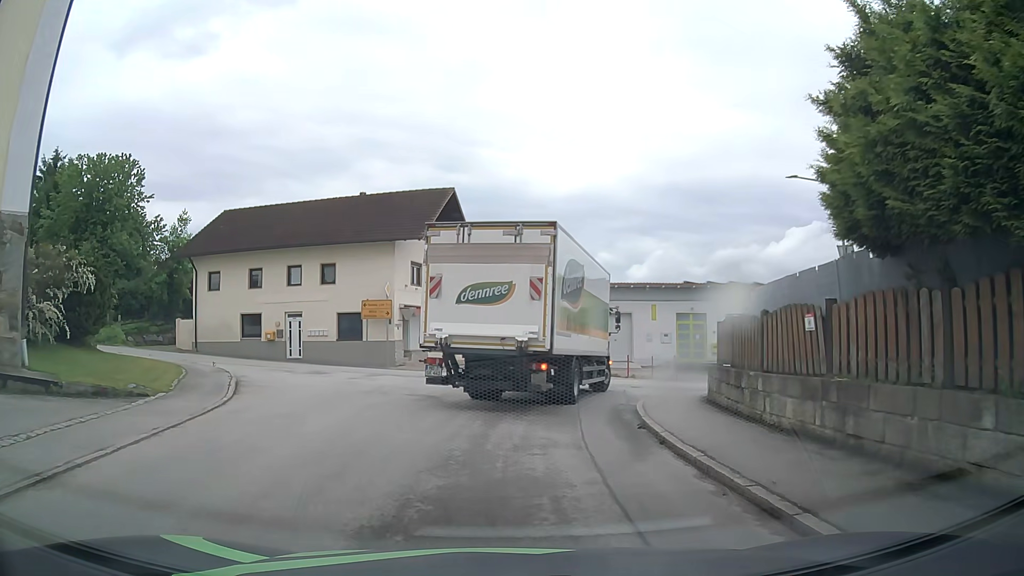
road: tertiary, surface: asphalt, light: Day
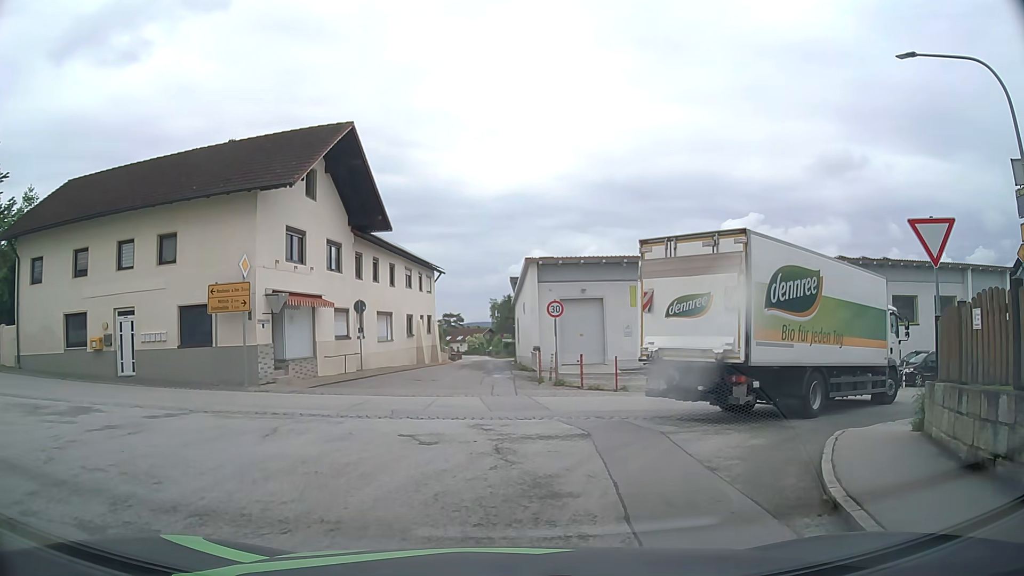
(+0.4, +11.8) m; +6°
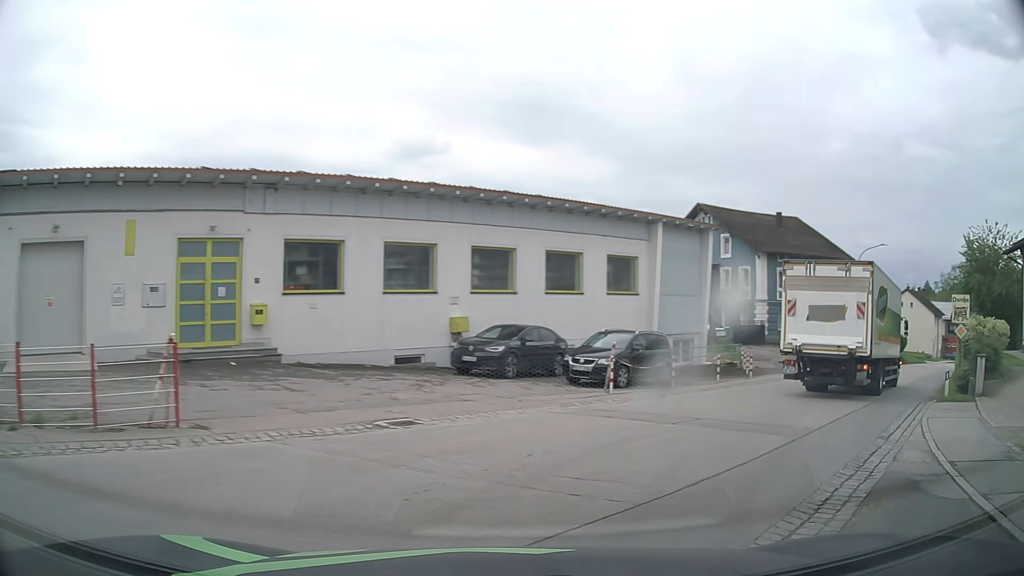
(+3.3, +13.1) m; +34°
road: secondary
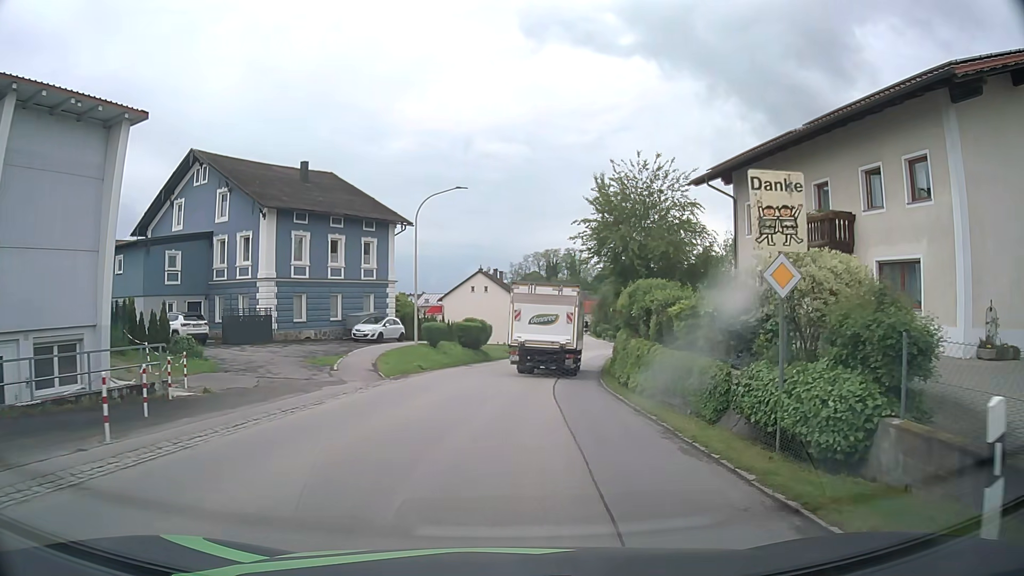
(+8.5, +15.7) m; +41°
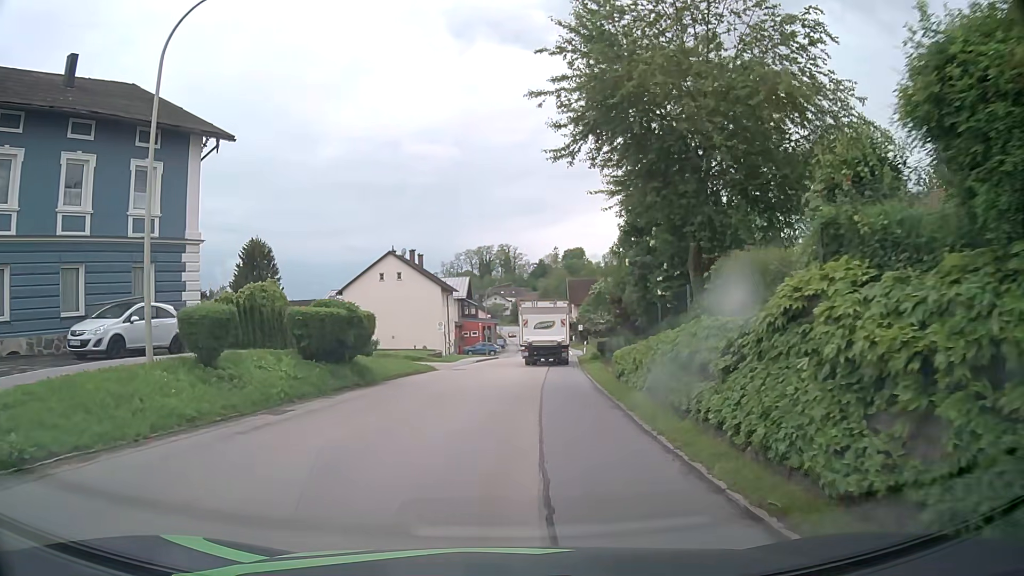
(+1.0, +21.5) m; +5°
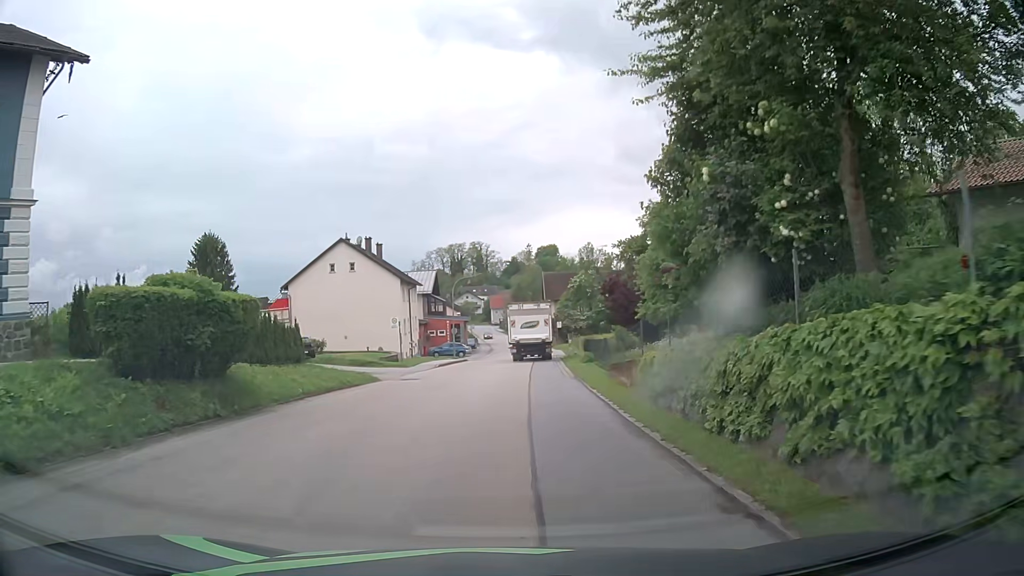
(+0.2, +8.8) m; +2°
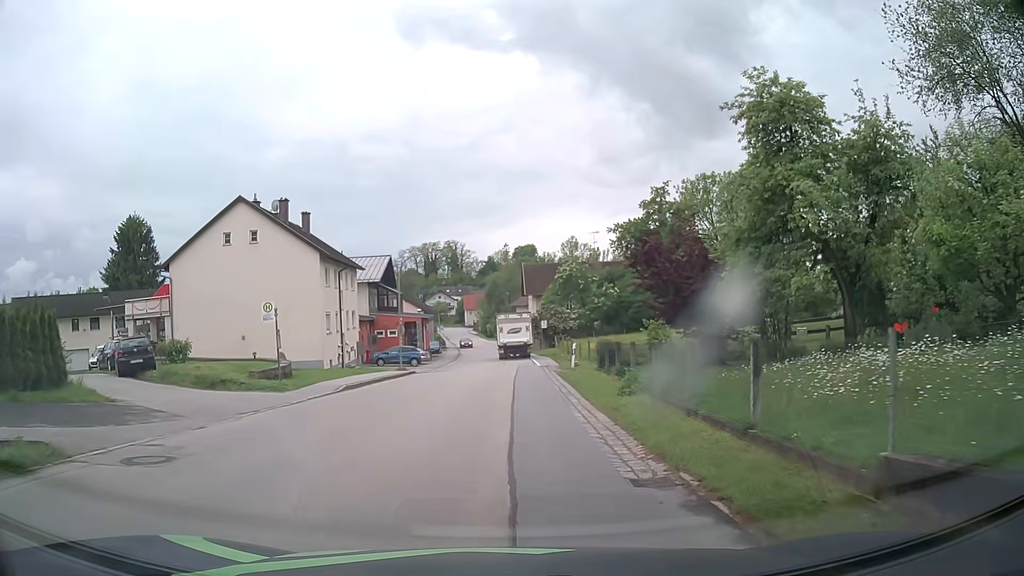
(+0.6, +17.7) m; +2°
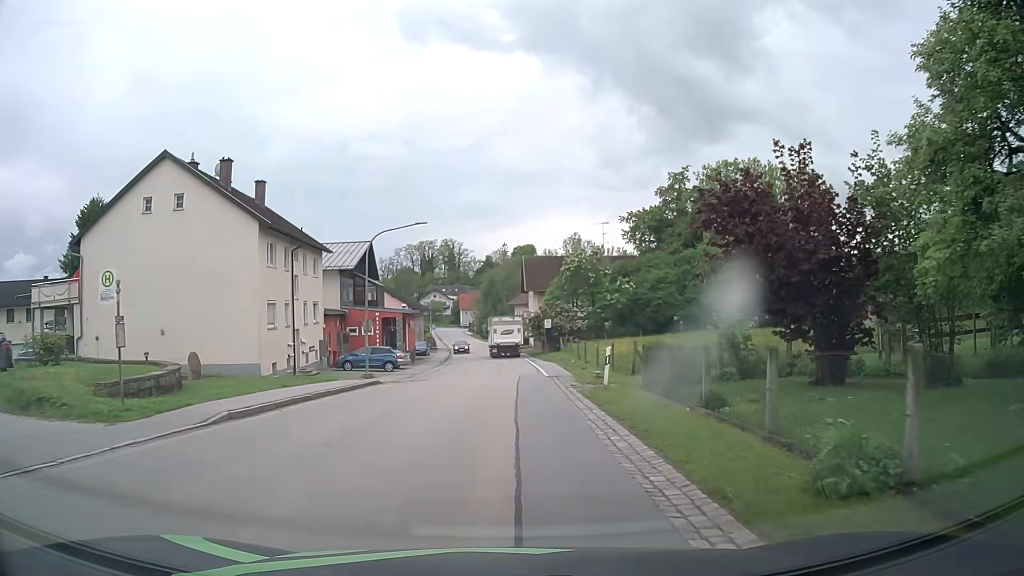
(0.0, +9.9) m; 0°
(0, +10) (0, +20) (0, +30) (0, +40) (0, +50) (0, +60) (-1, +70) (-1, +80) (-2, +90) (-3, +100) m
